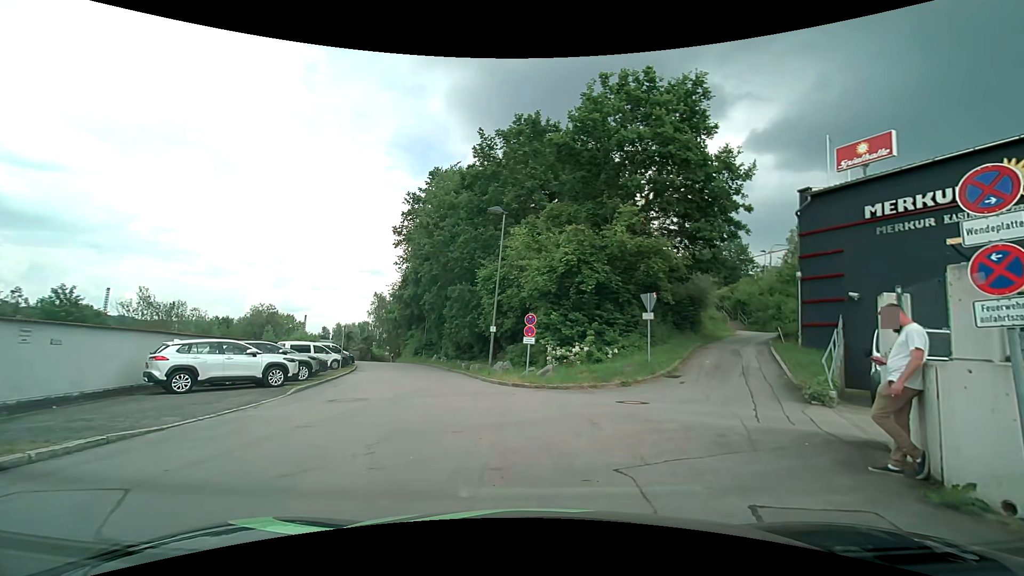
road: service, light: Day
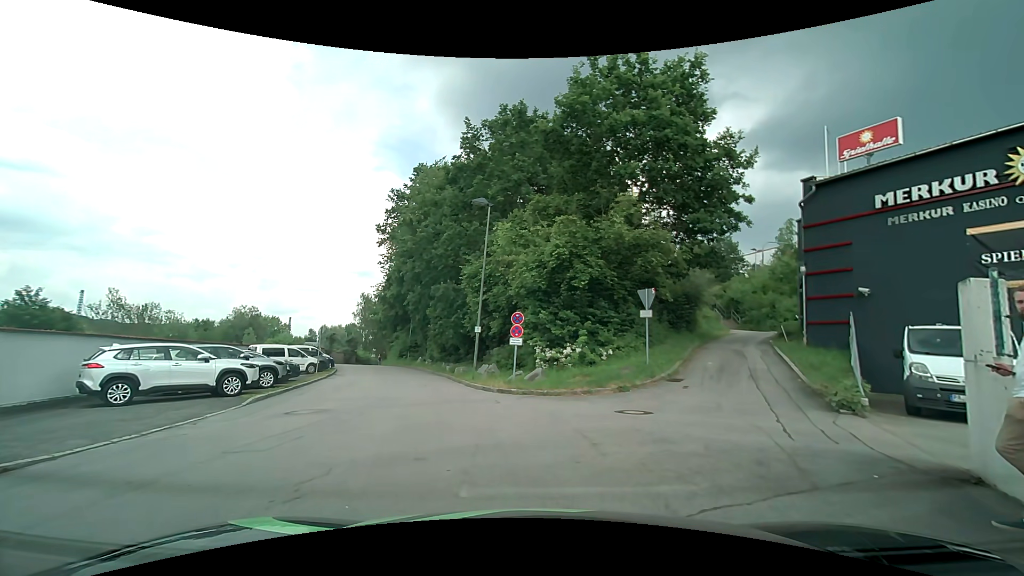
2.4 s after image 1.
(0.0, +1.6) m; 0°
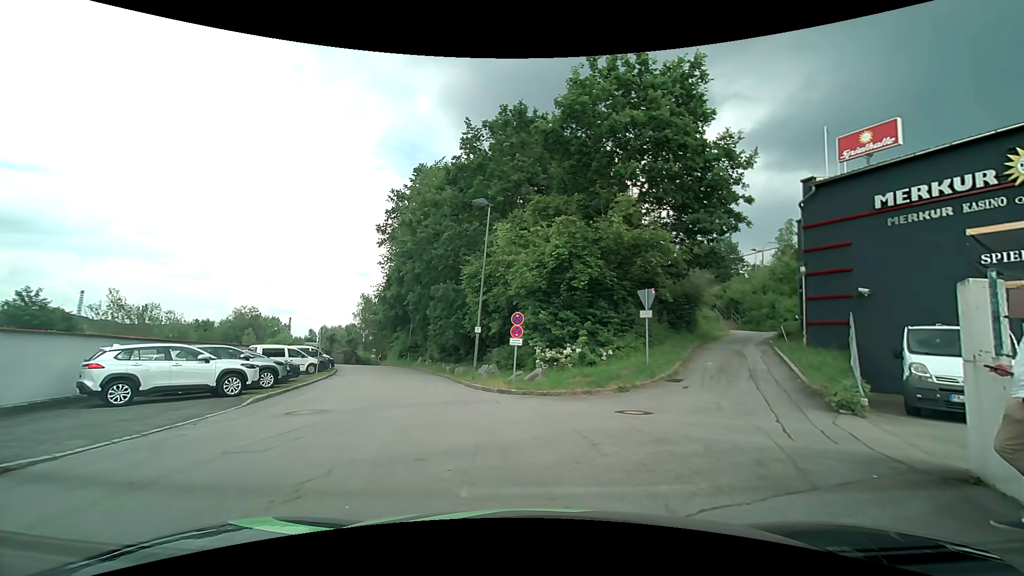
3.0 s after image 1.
(0.0, 0.0) m; 0°
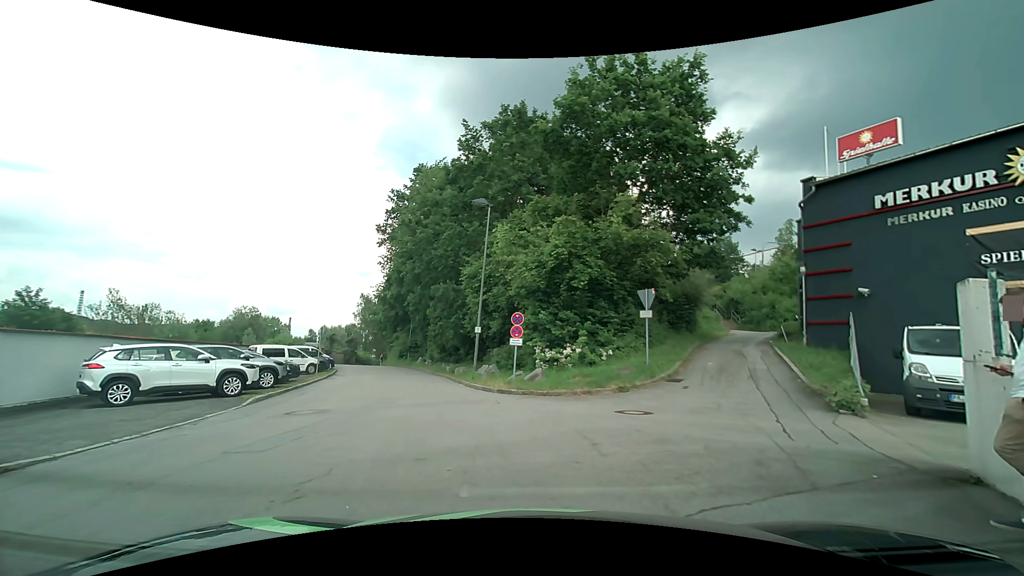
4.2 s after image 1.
(0.0, 0.0) m; 0°
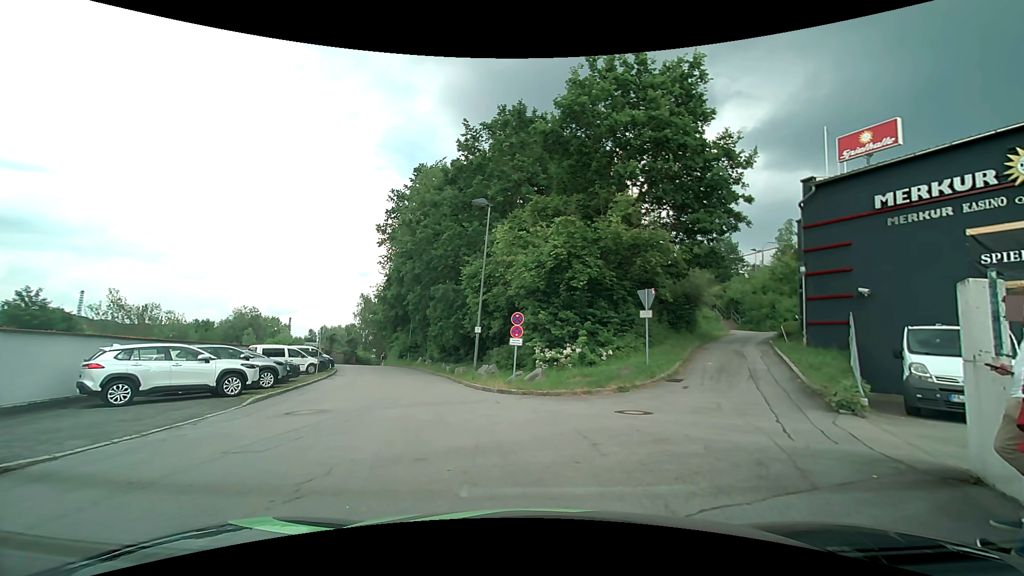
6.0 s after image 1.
(0.0, 0.0) m; 0°
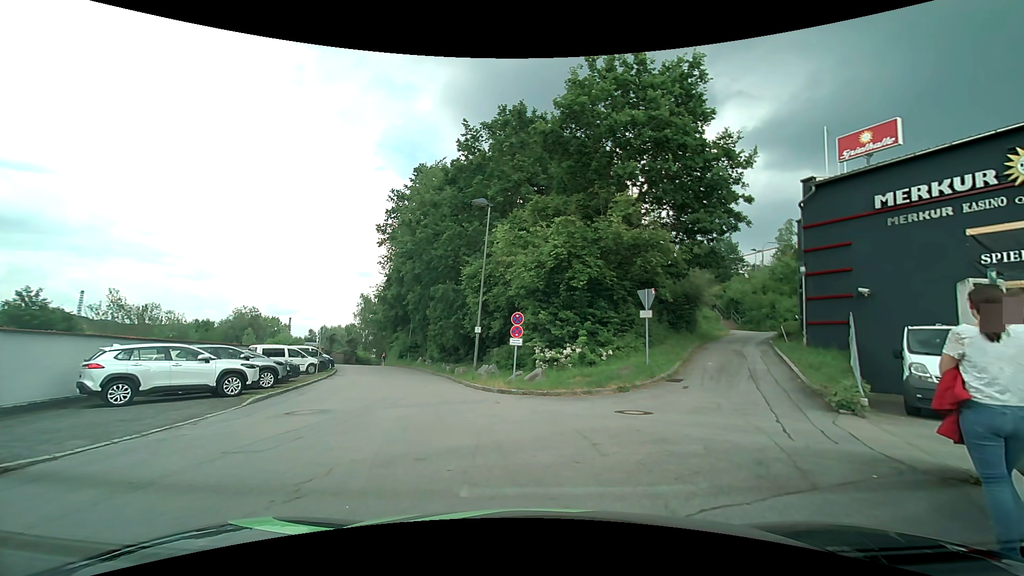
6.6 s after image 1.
(0.0, 0.0) m; 0°
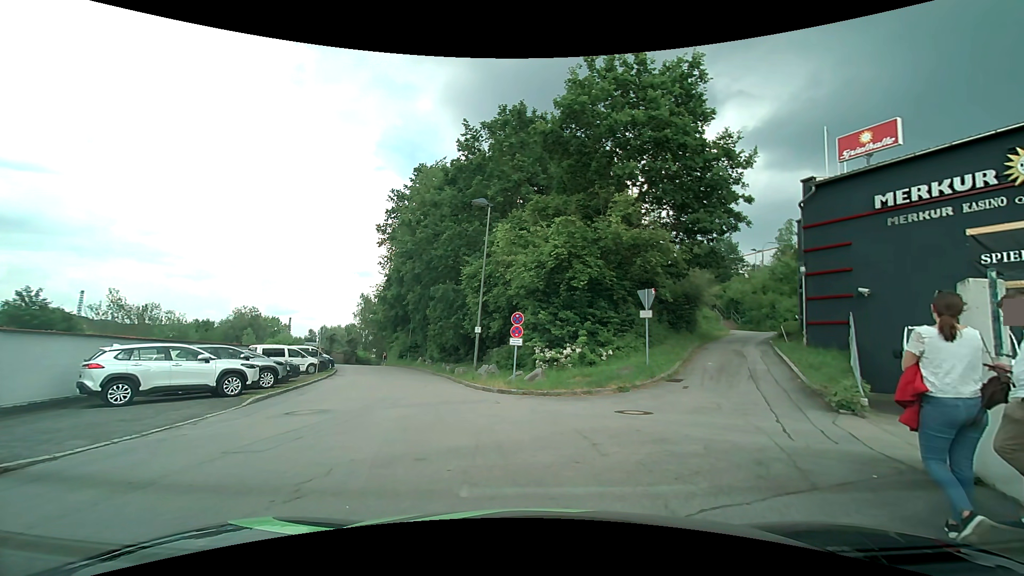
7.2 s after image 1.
(0.0, 0.0) m; 0°
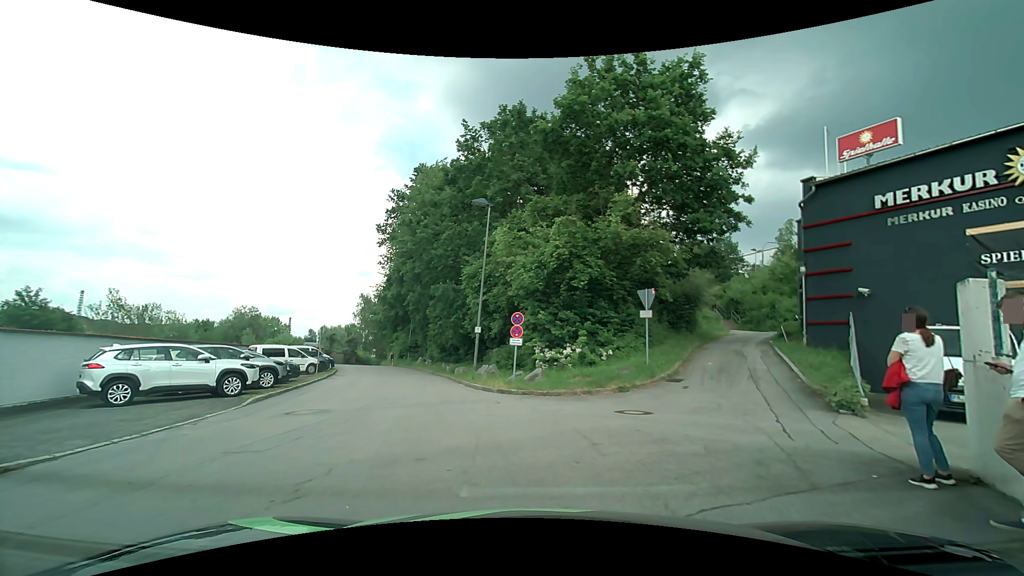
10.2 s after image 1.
(0.0, 0.0) m; 0°
(-1, +10) (-3, +20) (-6, +29) (-9, +39) (-12, +48) (-16, +58) (-19, +67) (-21, +77) (-22, +87) (-22, +97) m
